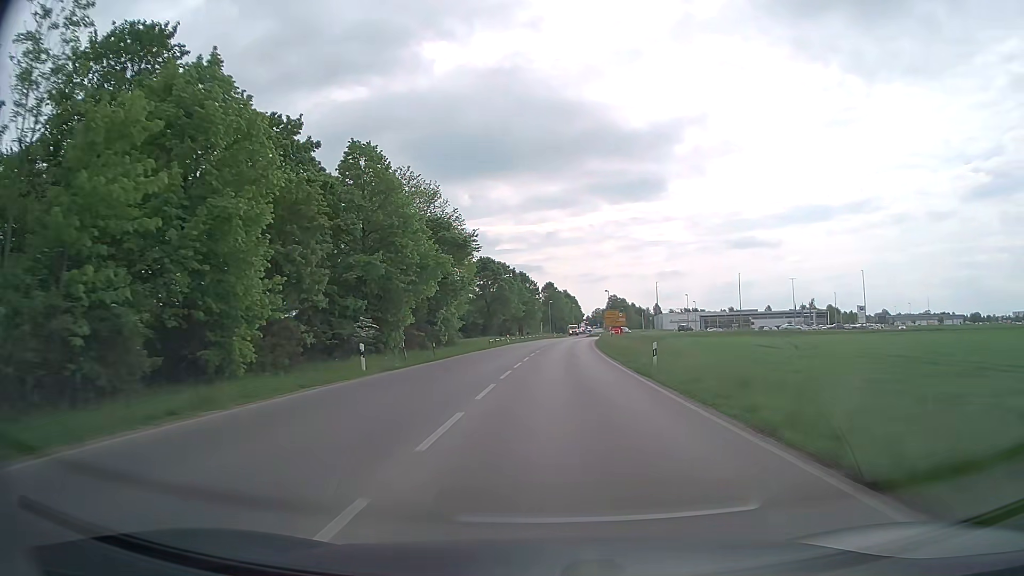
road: secondary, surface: asphalt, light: Day
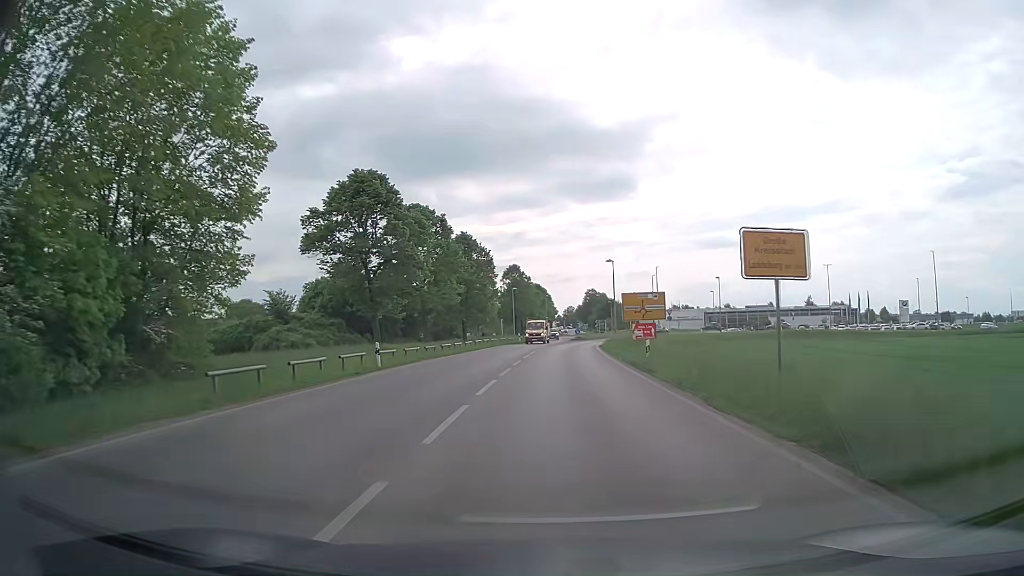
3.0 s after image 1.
(+1.0, +47.2) m; +3°
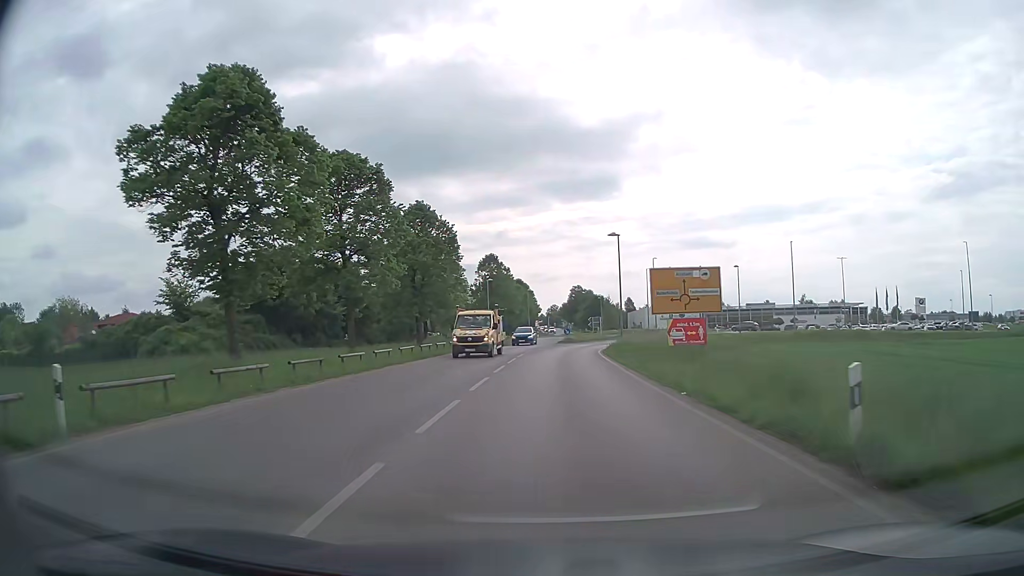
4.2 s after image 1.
(+0.2, +17.0) m; +1°
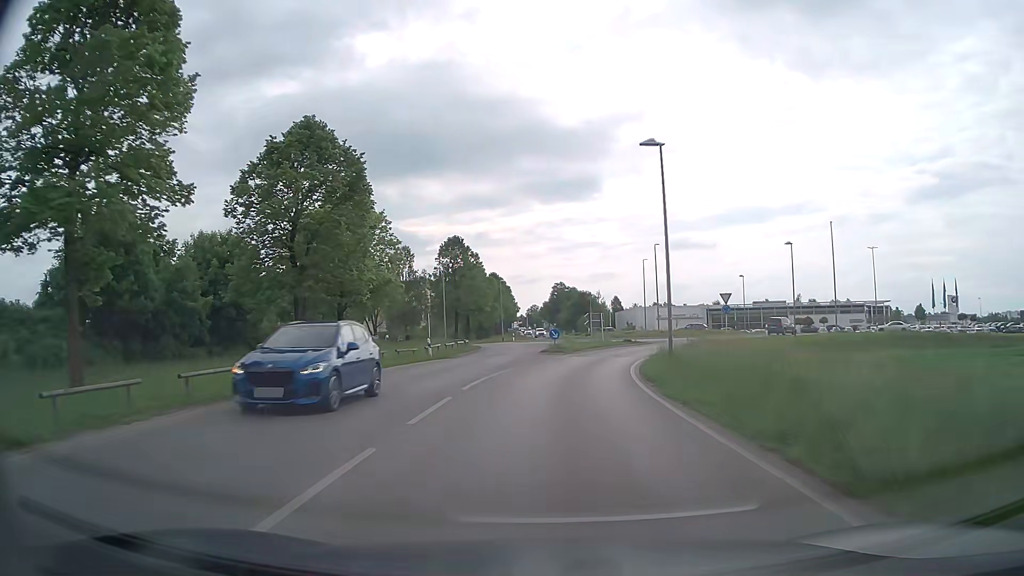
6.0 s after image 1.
(+0.4, +22.9) m; +2°
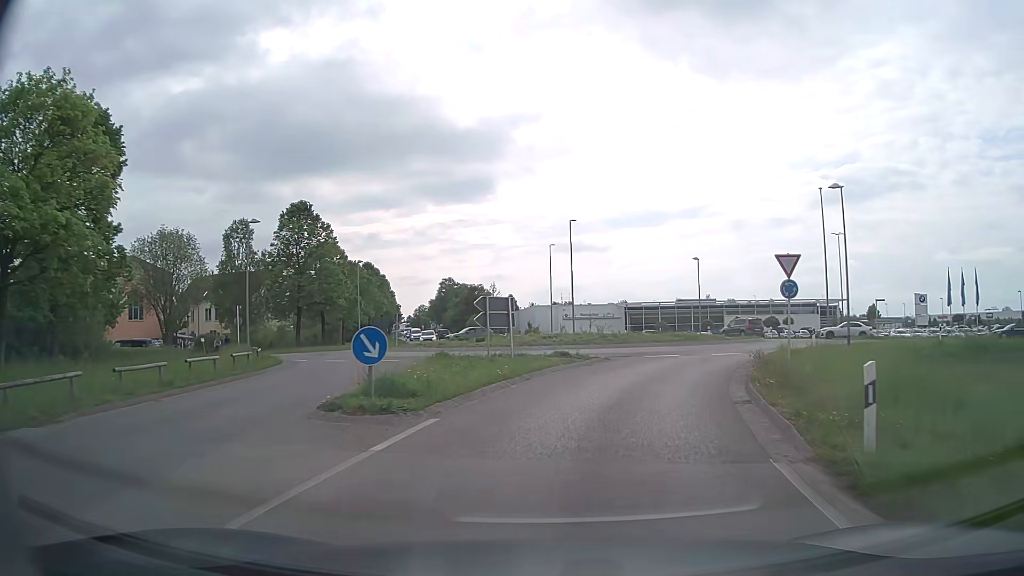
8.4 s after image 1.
(+1.2, +25.2) m; +9°
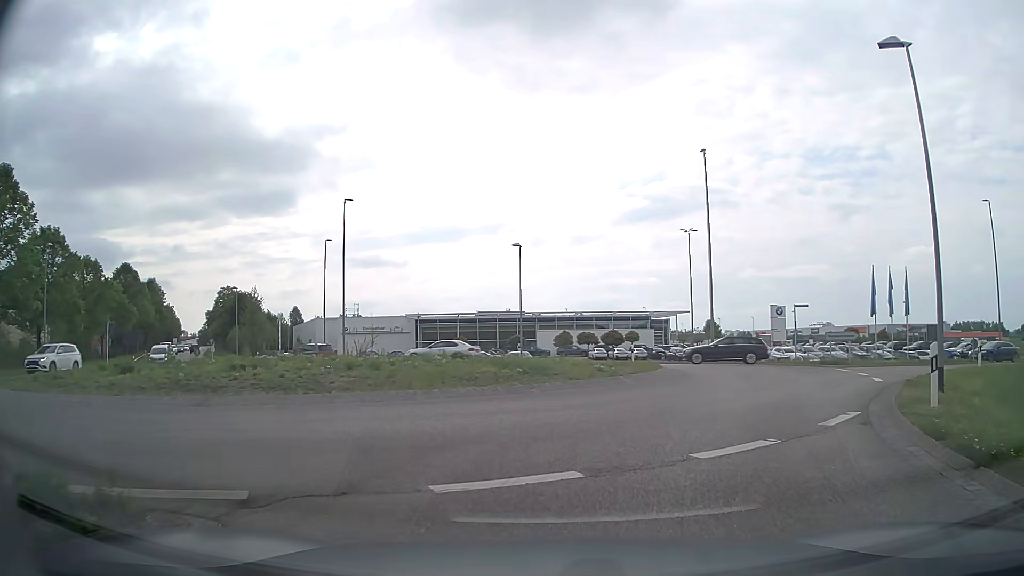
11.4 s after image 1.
(+2.5, +19.9) m; +17°
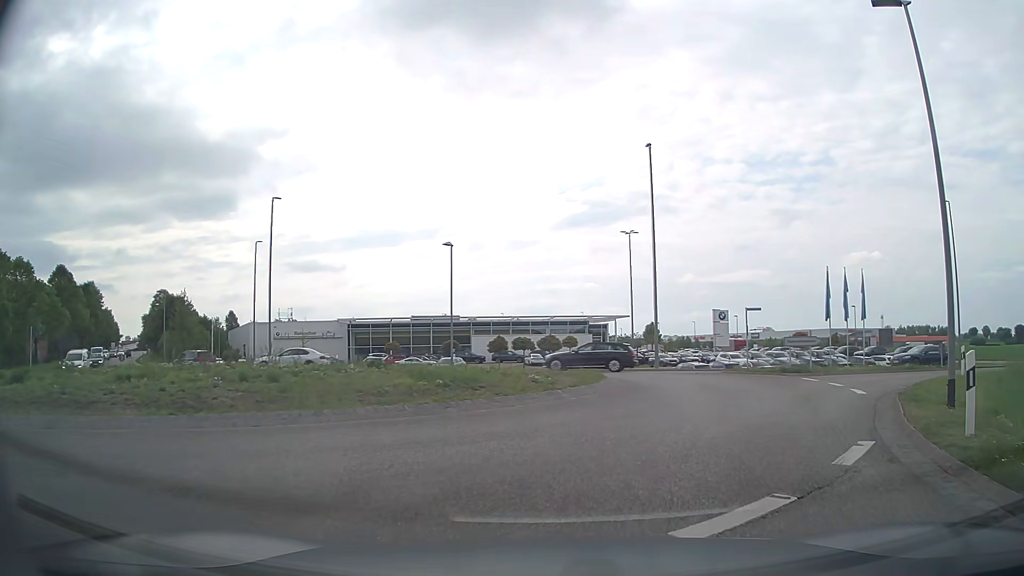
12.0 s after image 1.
(+0.1, +2.8) m; +5°
